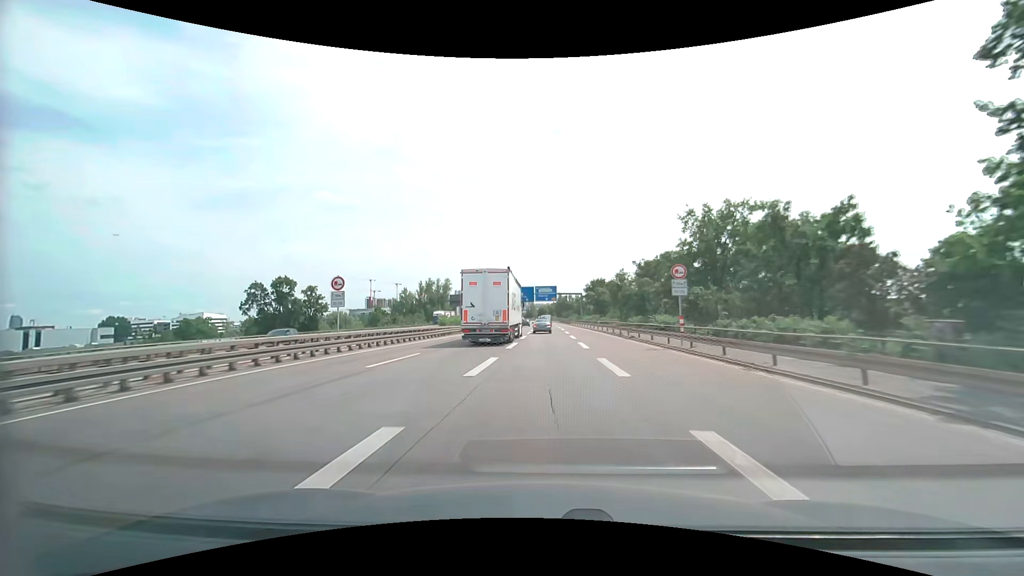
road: motorway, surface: asphalt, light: Day
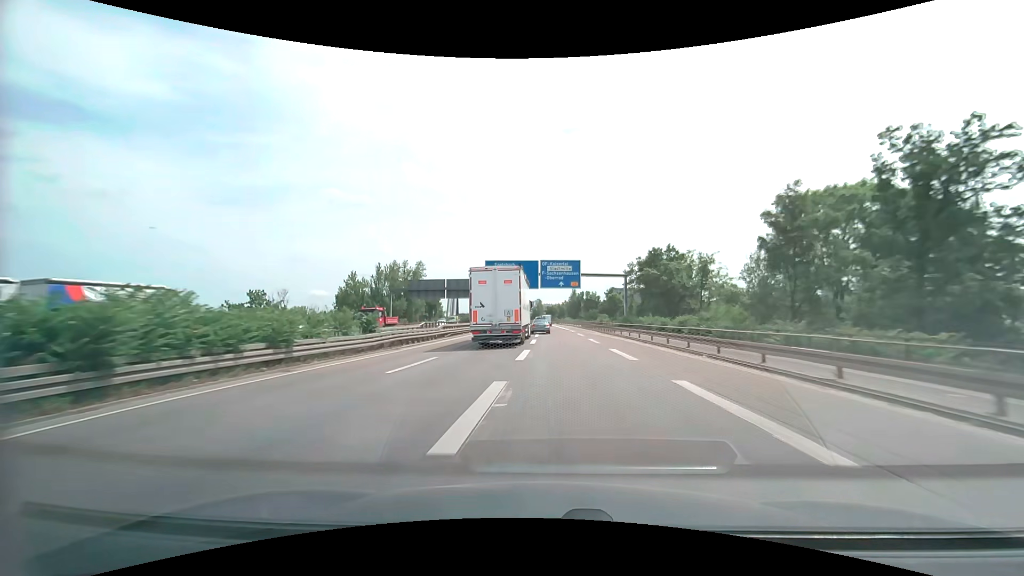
(-0.3, +55.2) m; -1°
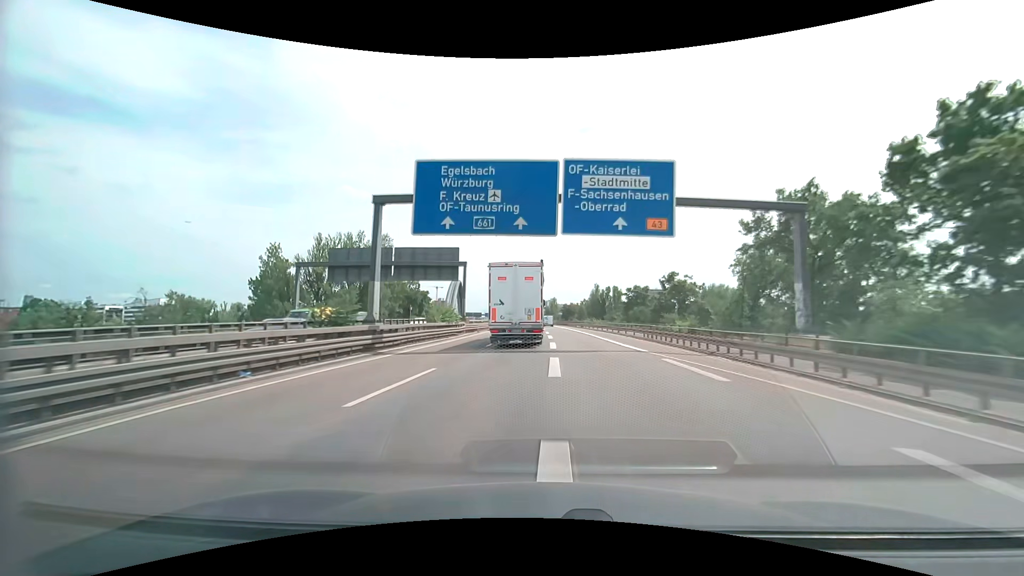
(-0.5, +41.5) m; -2°
(0, +10) (0, +20) (0, +30) (0, +40) (-1, +50) (-1, +60) (-1, +70) (-2, +80) (-2, +90) (-3, +100) m
